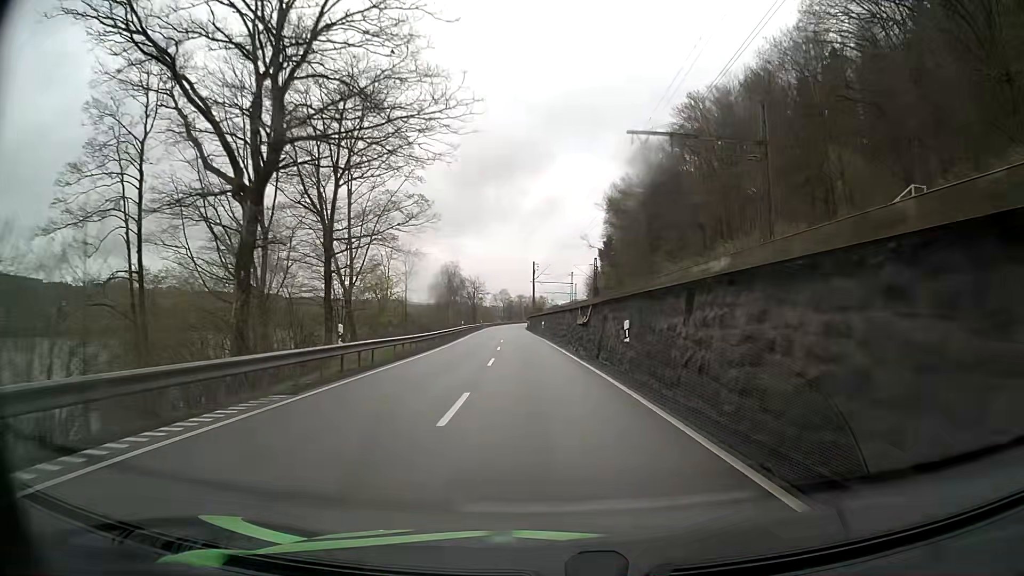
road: primary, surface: asphalt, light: Day
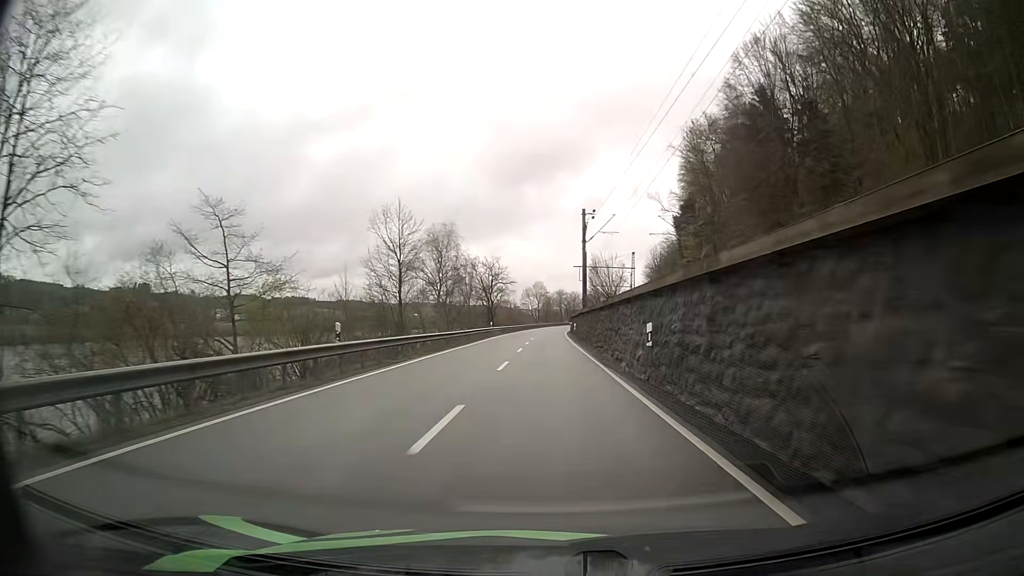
(-2.3, +49.8) m; -4°
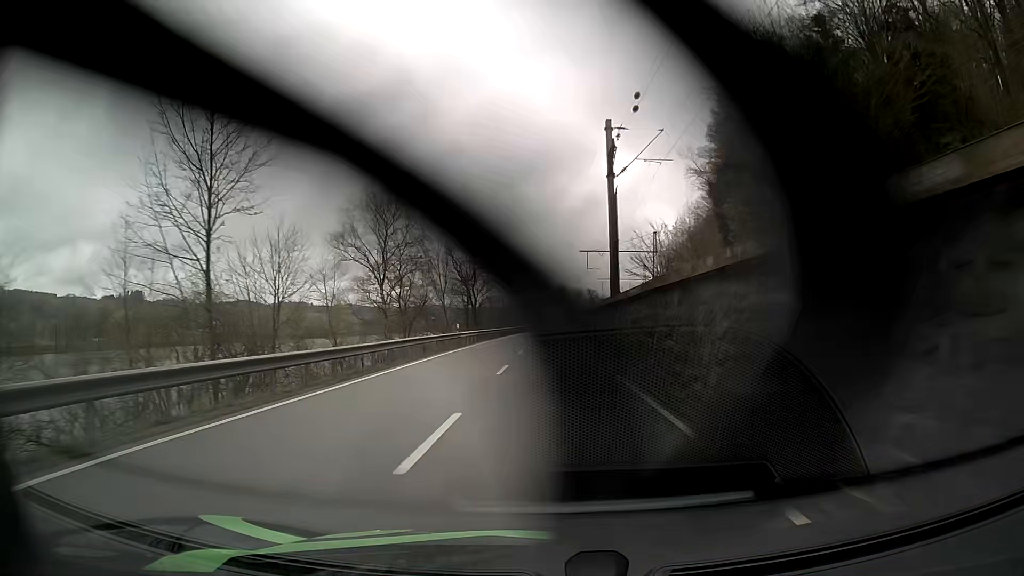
(-0.1, +24.8) m; 0°
(0, +10) (0, +20) (0, +30) (0, +40) (0, +50) (+1, +60) (+1, +70) (+1, +80) (+2, +90) (+3, +100) m
